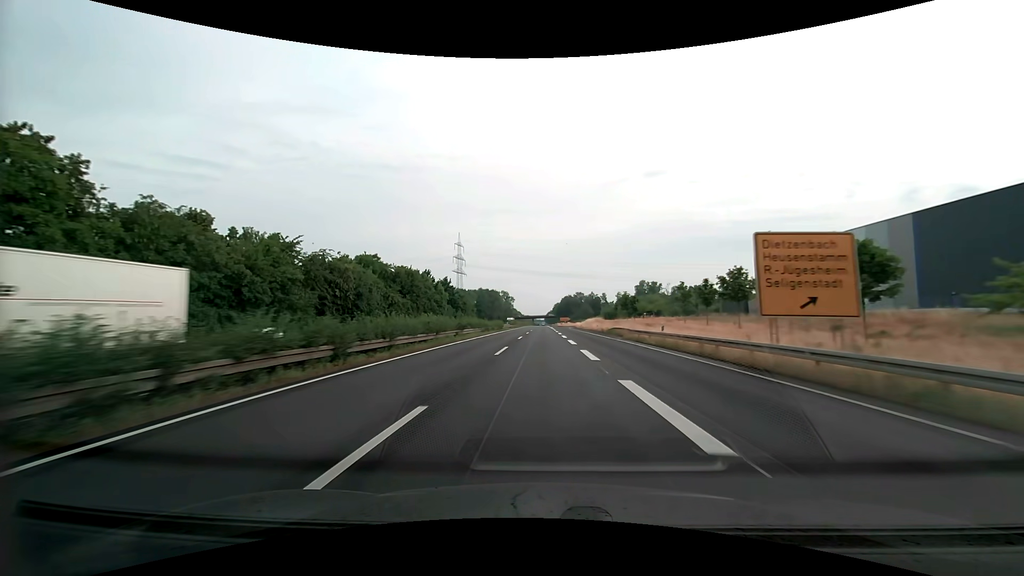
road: trunk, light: Day
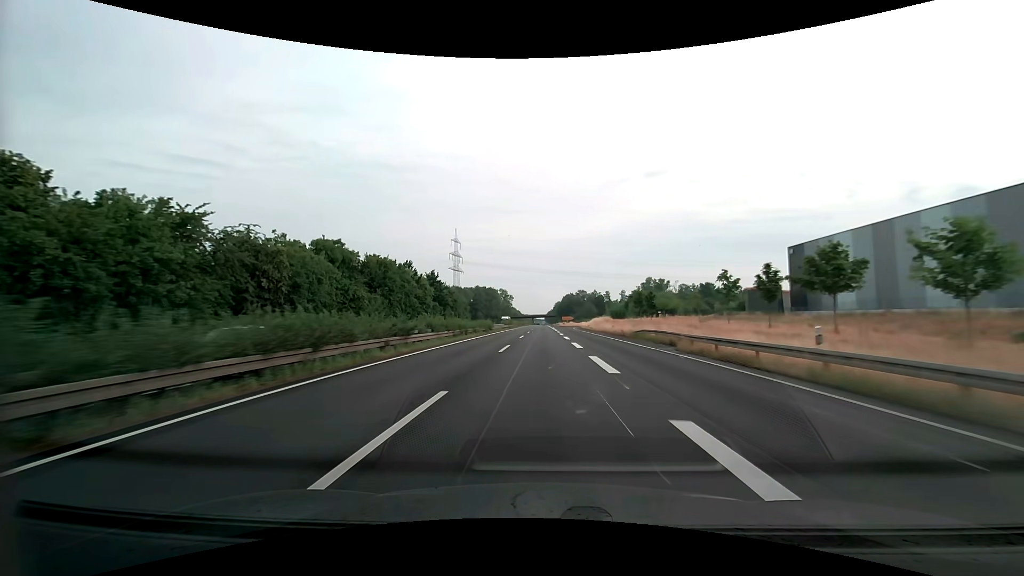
(0.0, +16.4) m; 0°
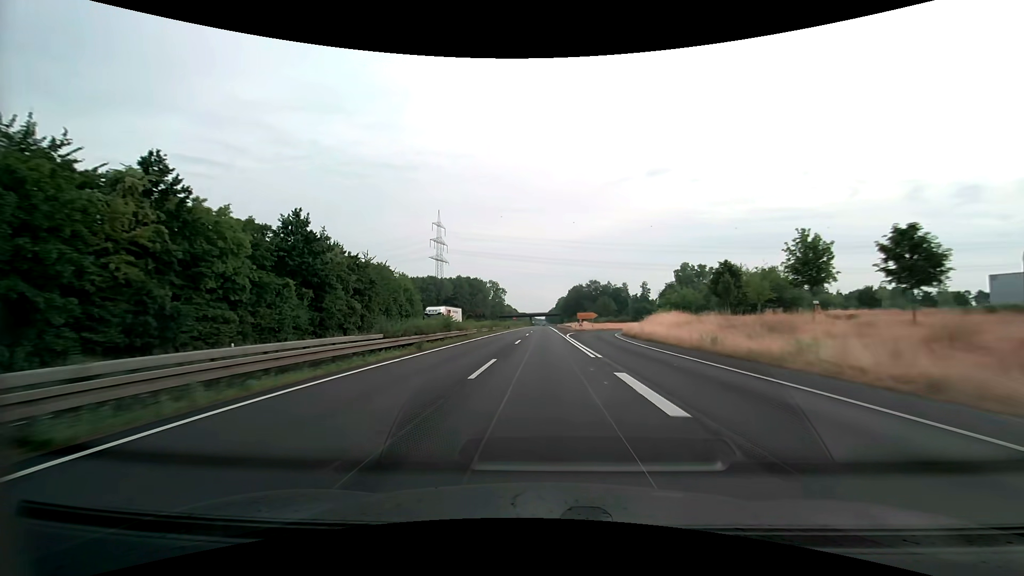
(-0.1, +65.8) m; 0°
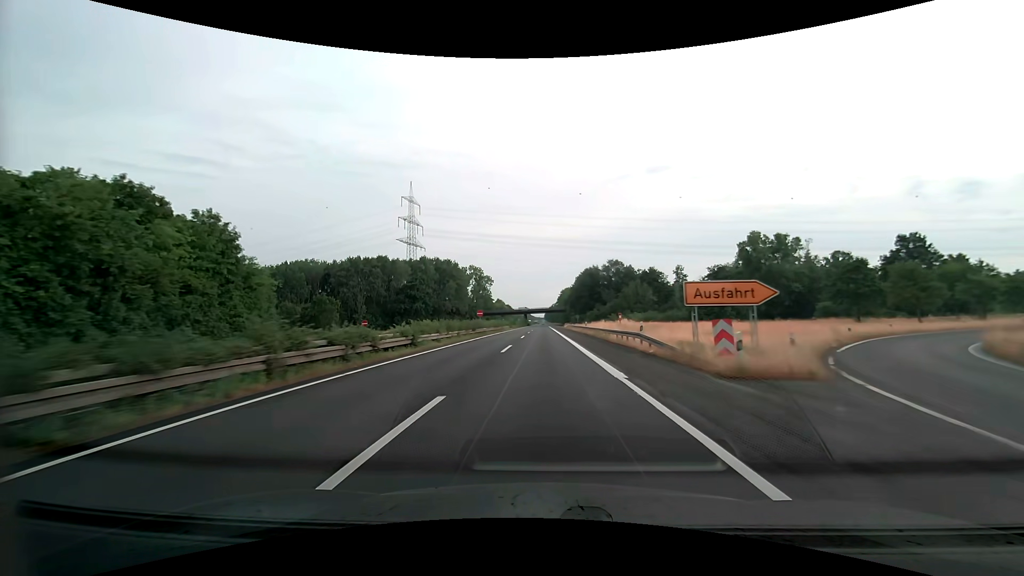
(+0.1, +65.9) m; 0°
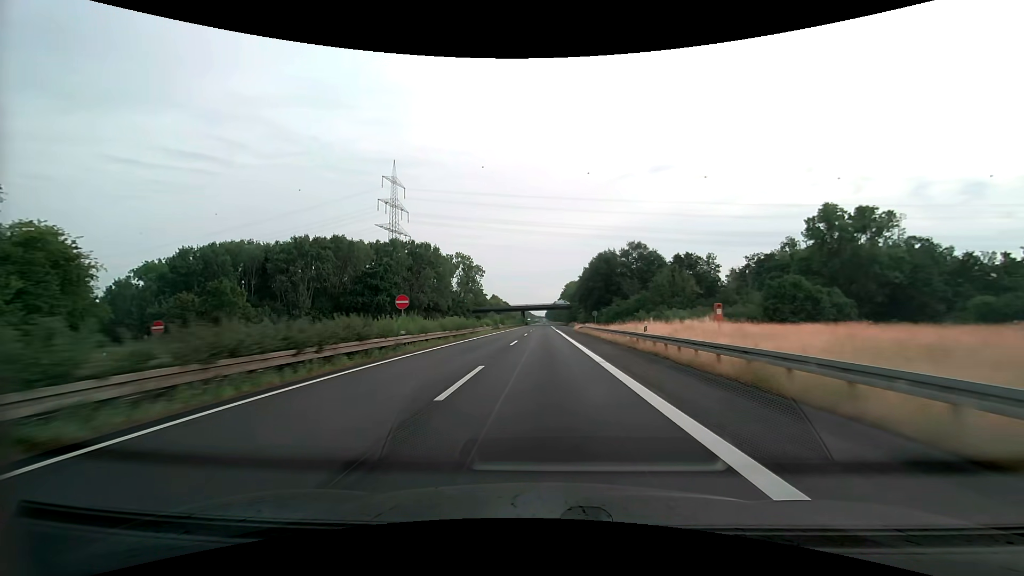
(0.0, +33.0) m; 0°
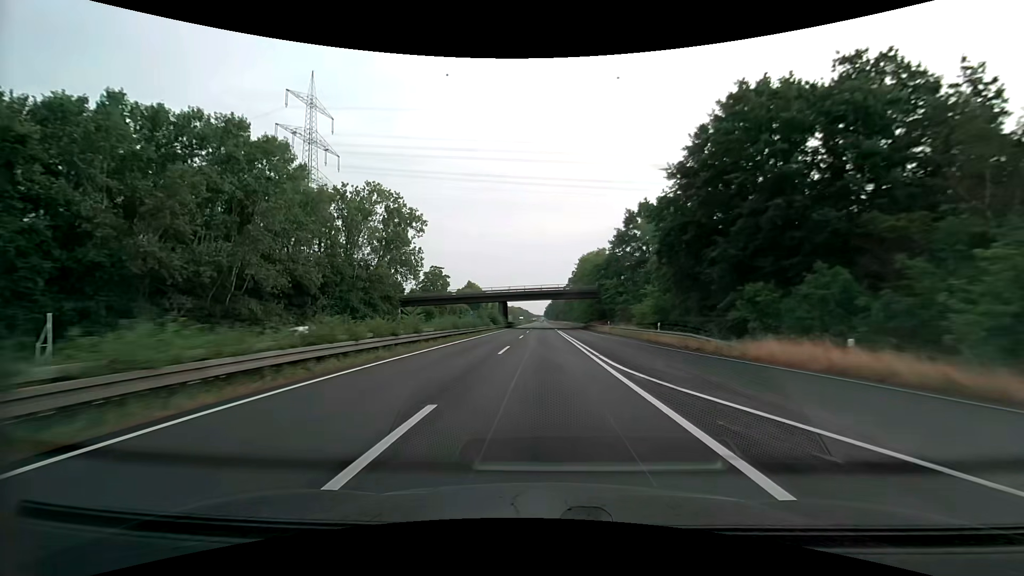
(0.0, +82.6) m; 0°
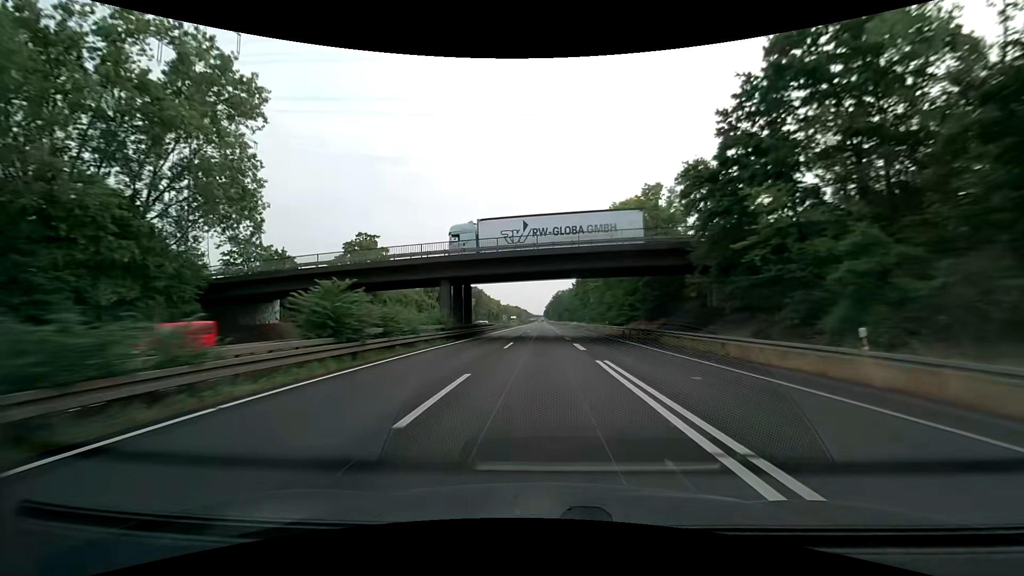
(+0.1, +49.5) m; 0°
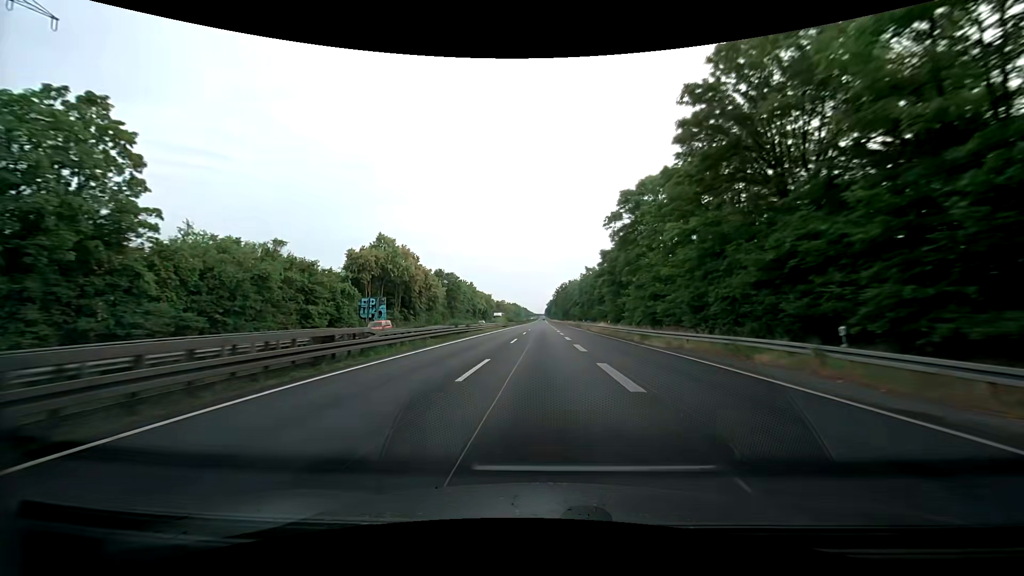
(-0.5, +49.4) m; -1°
(0, +10) (0, +20) (0, +30) (0, +40) (0, +50) (0, +60) (0, +70) (0, +80) (0, +90) (0, +100) m
